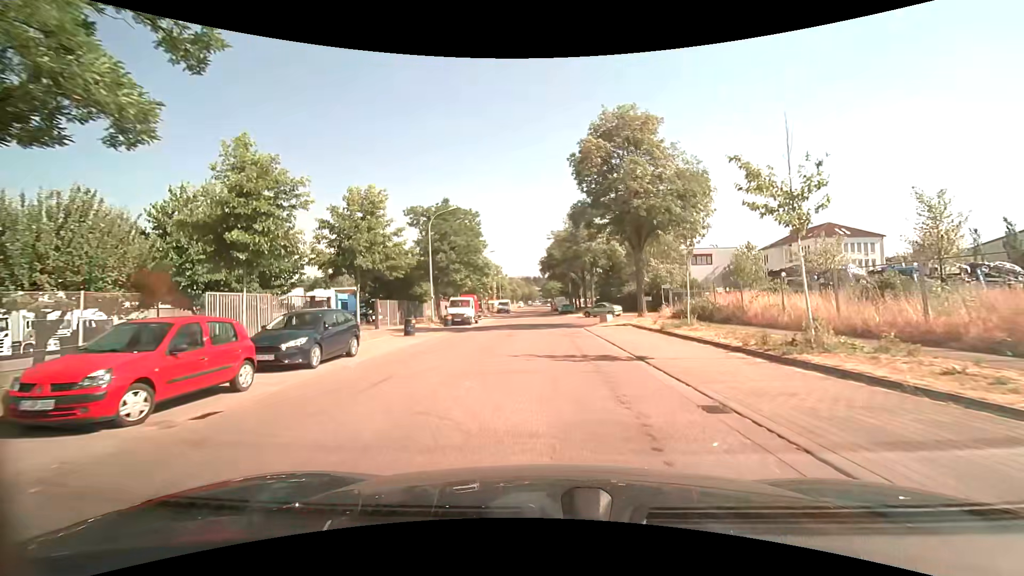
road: residential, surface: asphalt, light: Day
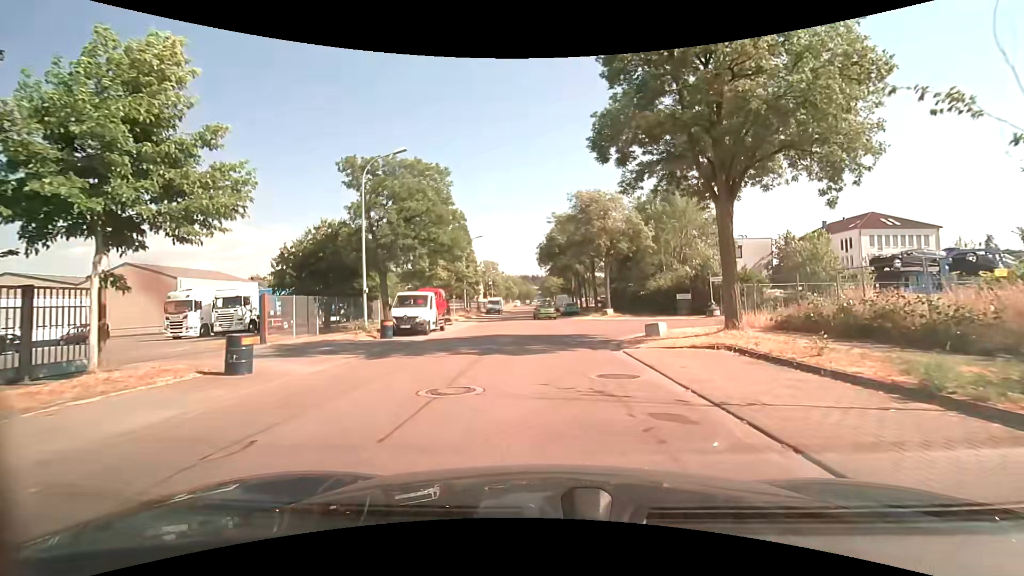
(-0.1, +14.1) m; -1°
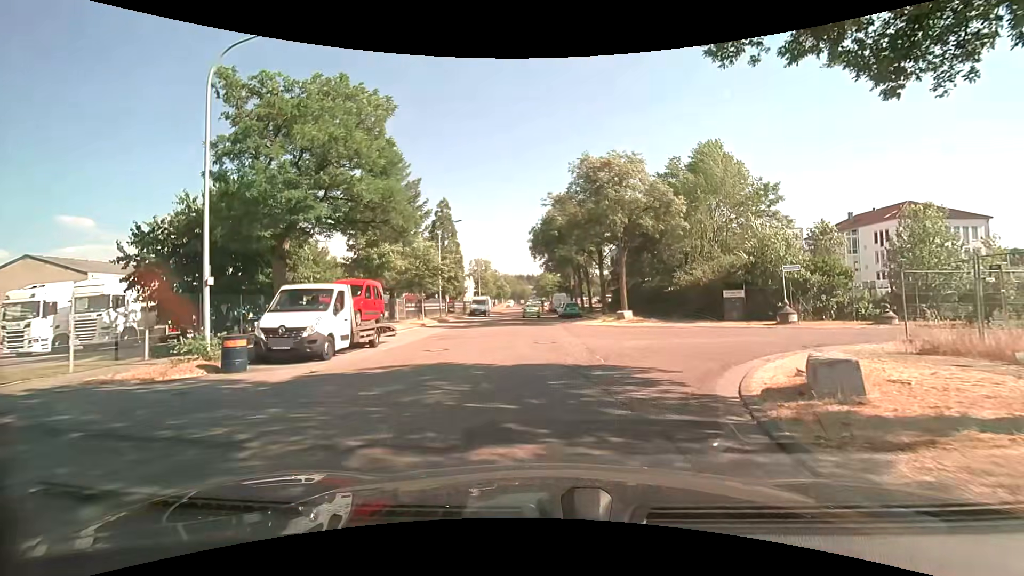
(+0.1, +10.8) m; 0°
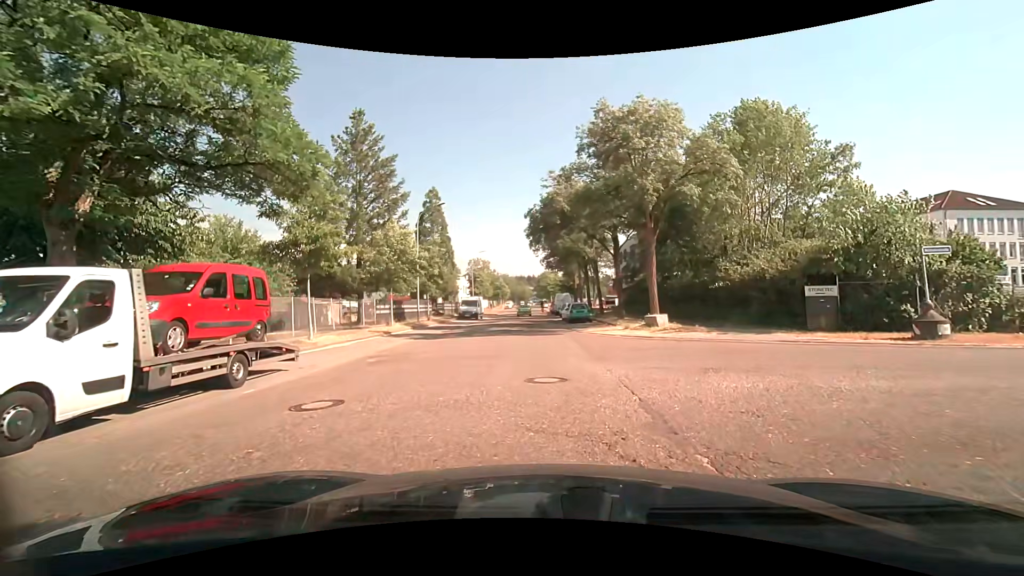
(+0.1, +8.3) m; 0°
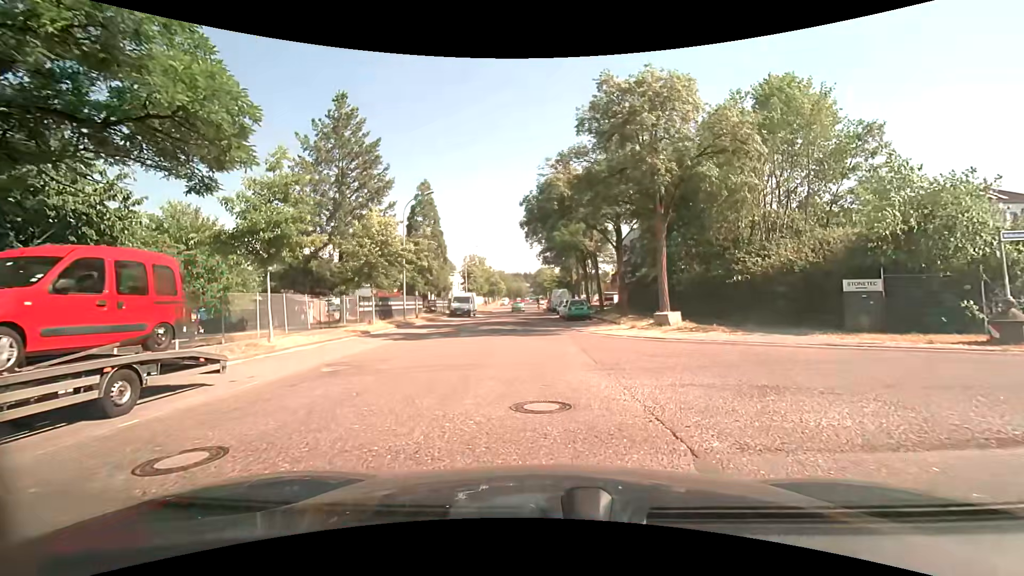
(0.0, +2.7) m; +1°
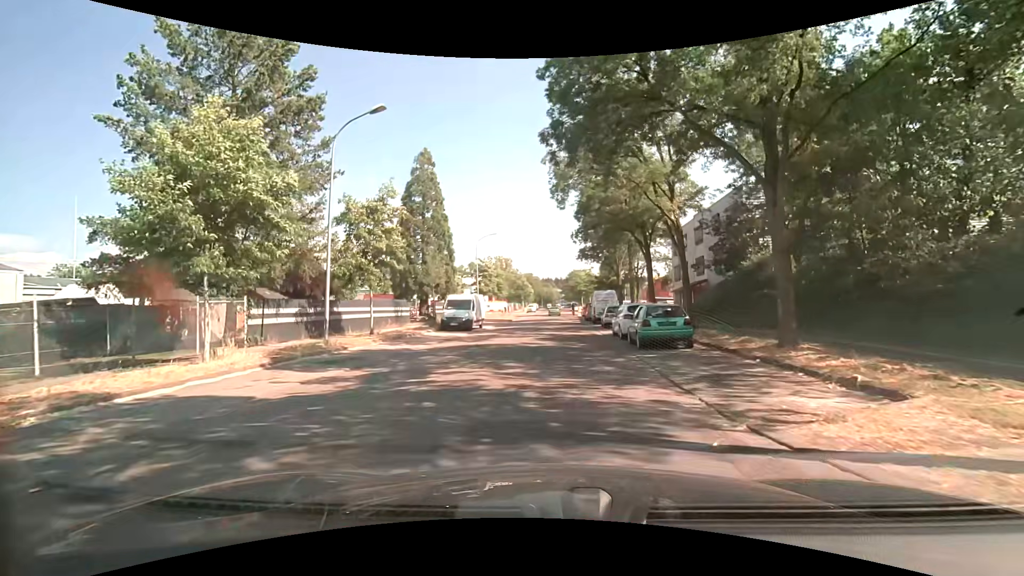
(-0.5, +16.8) m; -4°
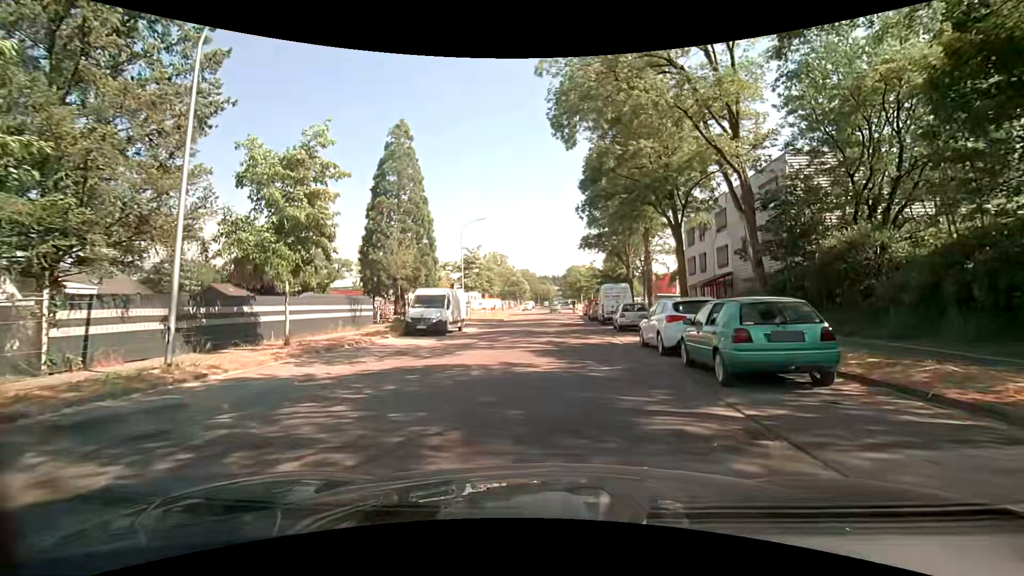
(0.0, +7.7) m; 0°
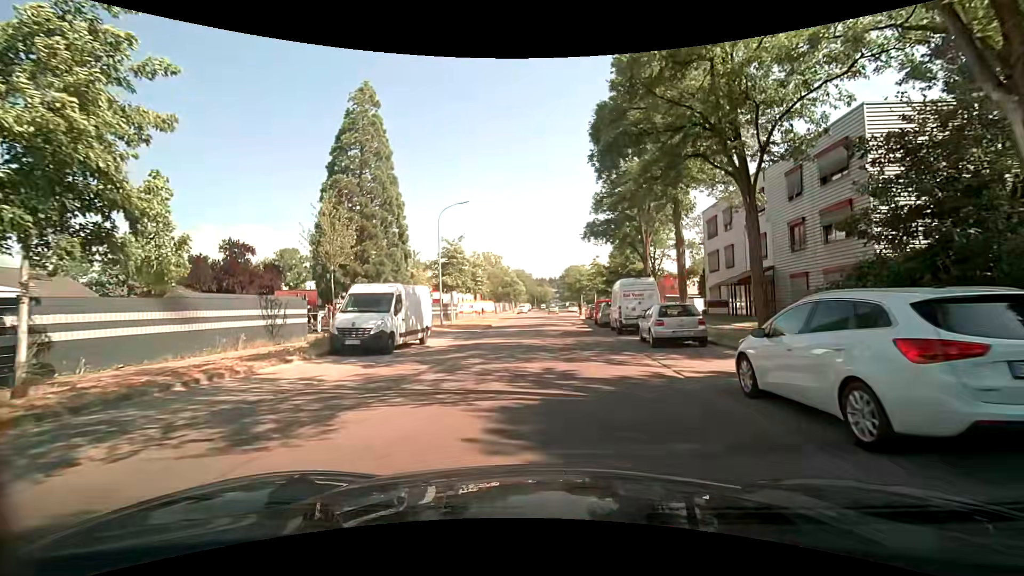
(+0.1, +8.4) m; 0°
(0, +10) (0, +20) (+1, +30) (+1, +40) (+1, +50) (+2, +60) (+3, +70) (+3, +80) (+3, +90) (+4, +100) m
